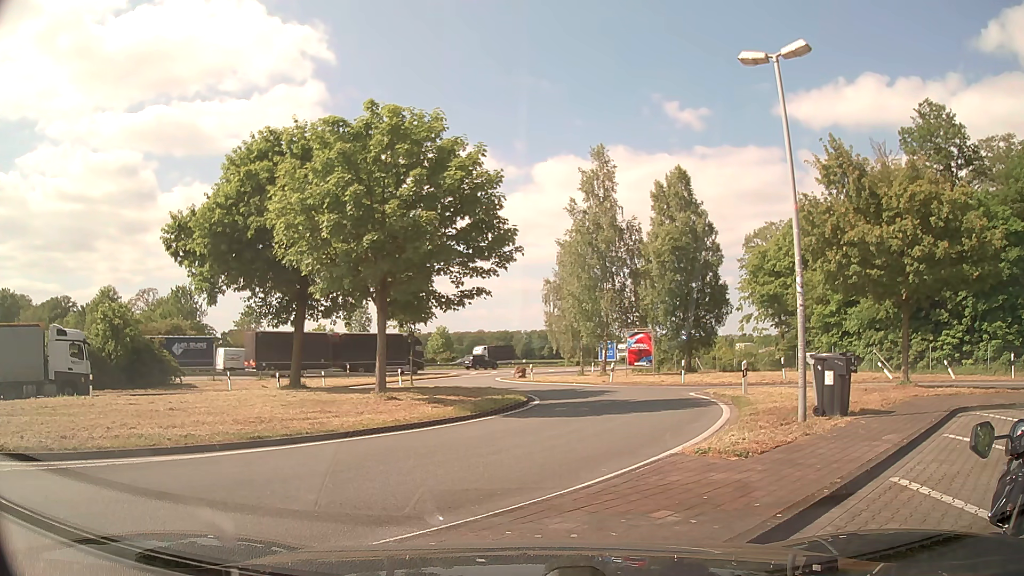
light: Day
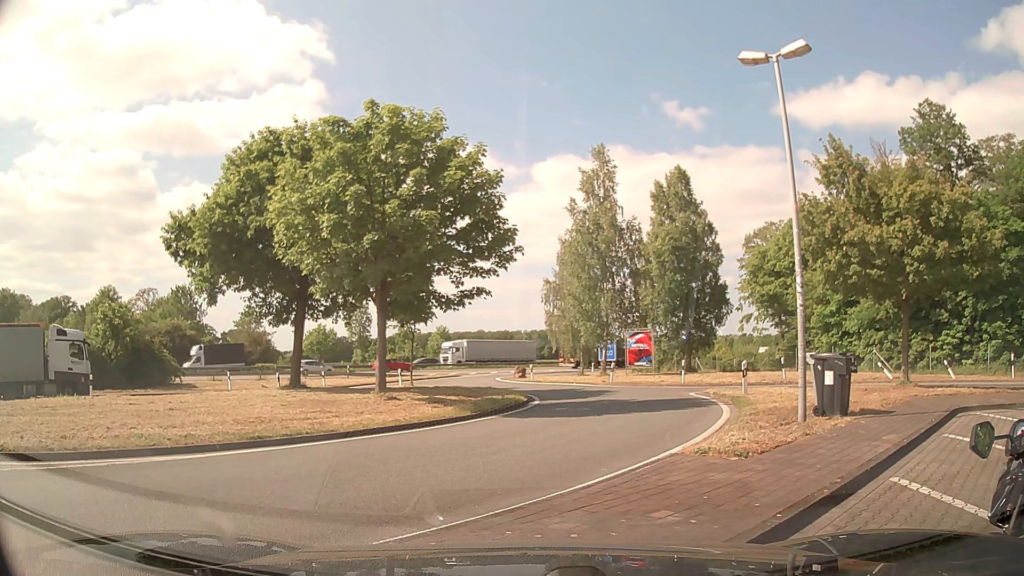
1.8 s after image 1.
(0.0, 0.0) m; 0°
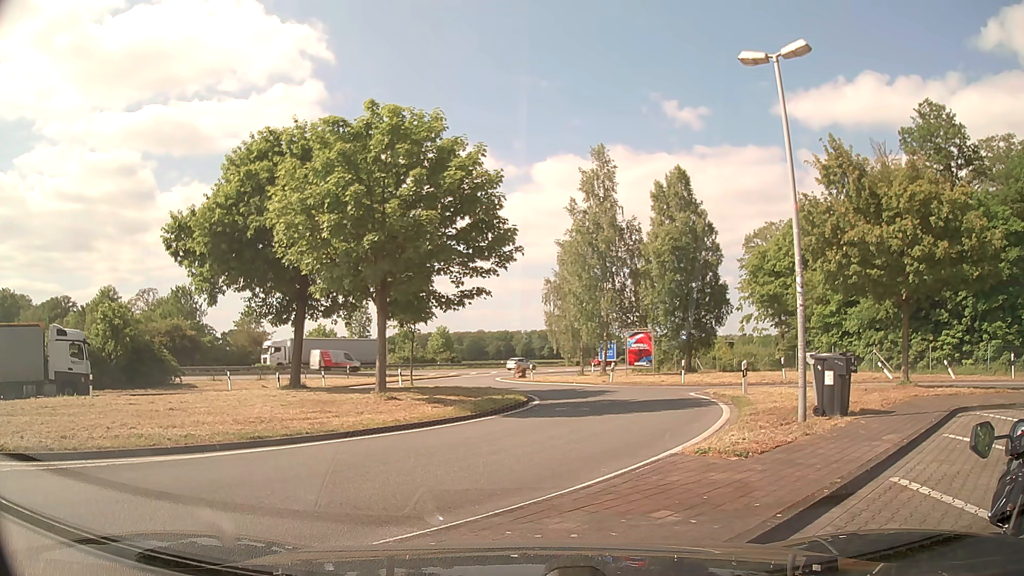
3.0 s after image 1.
(0.0, 0.0) m; 0°
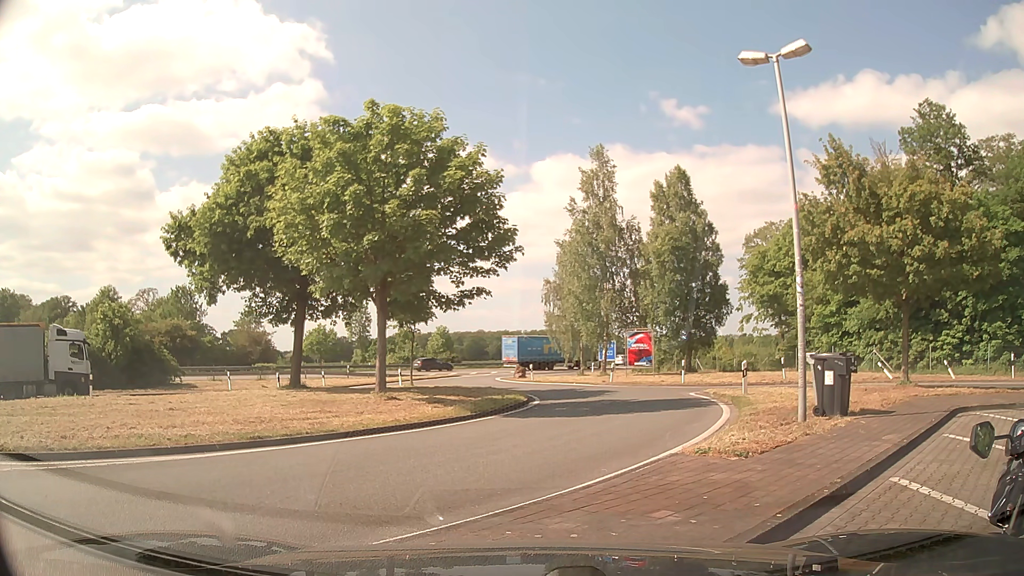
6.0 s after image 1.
(0.0, 0.0) m; 0°
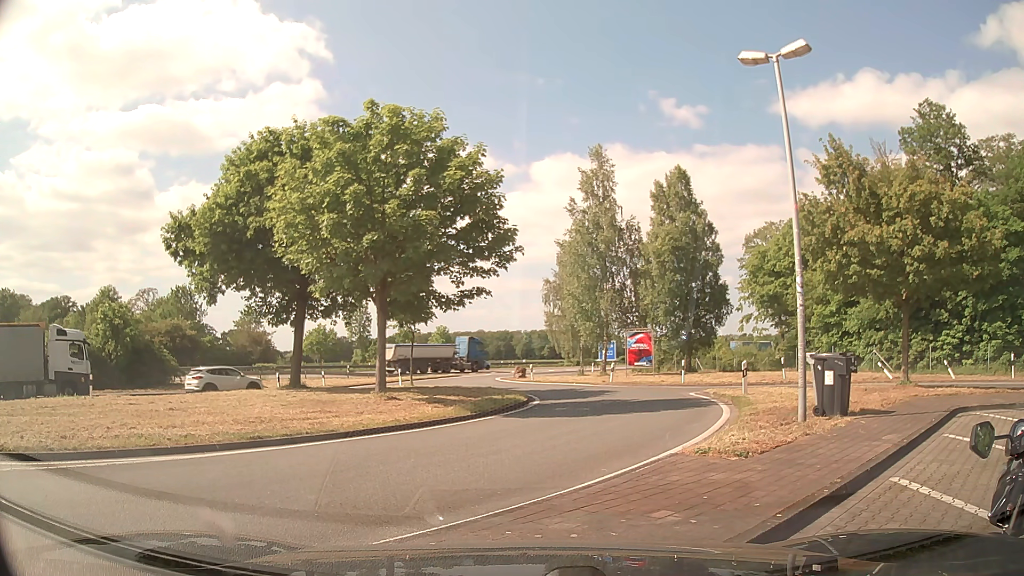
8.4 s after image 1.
(0.0, 0.0) m; 0°
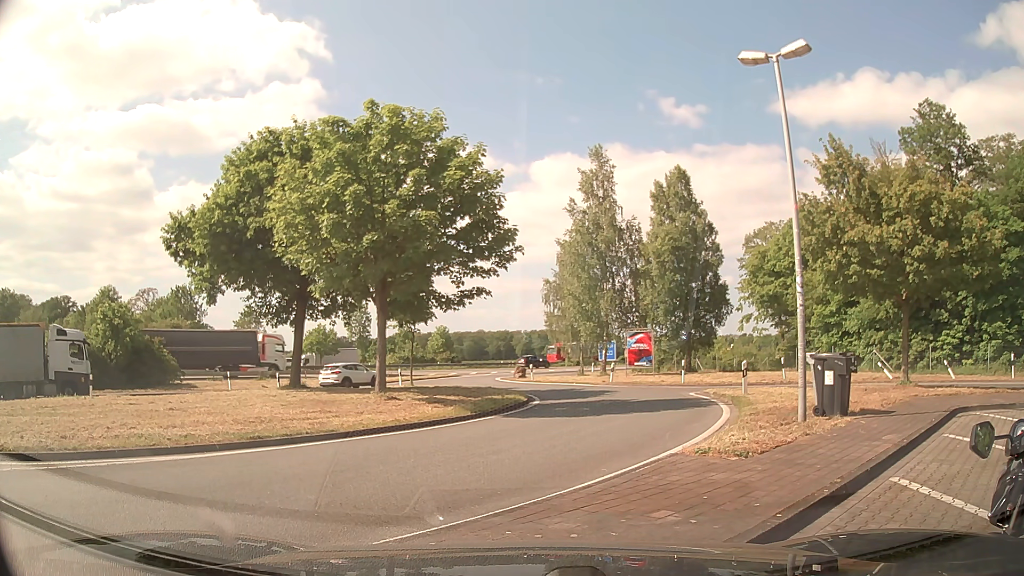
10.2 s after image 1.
(0.0, 0.0) m; 0°
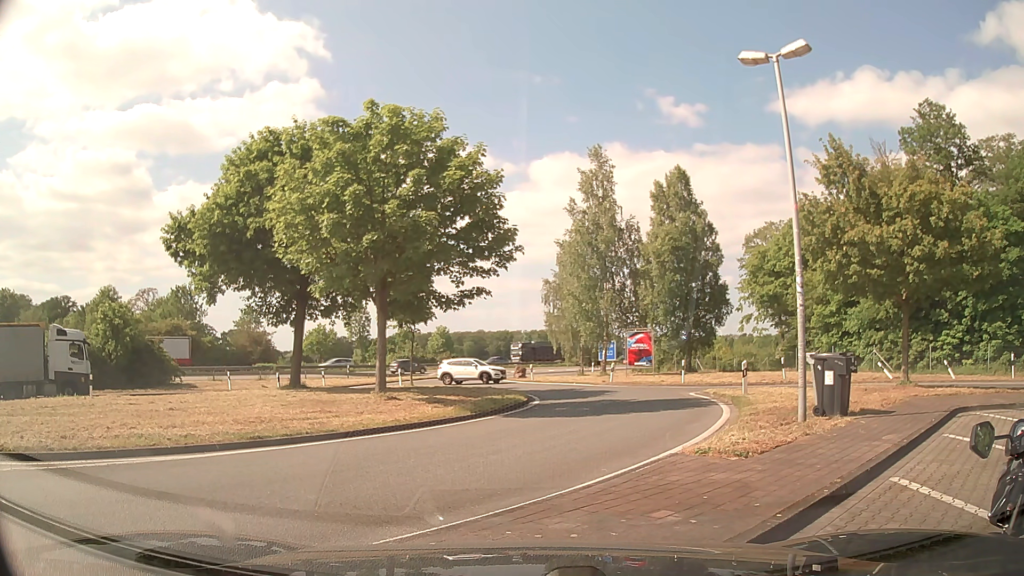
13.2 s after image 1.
(0.0, 0.0) m; 0°
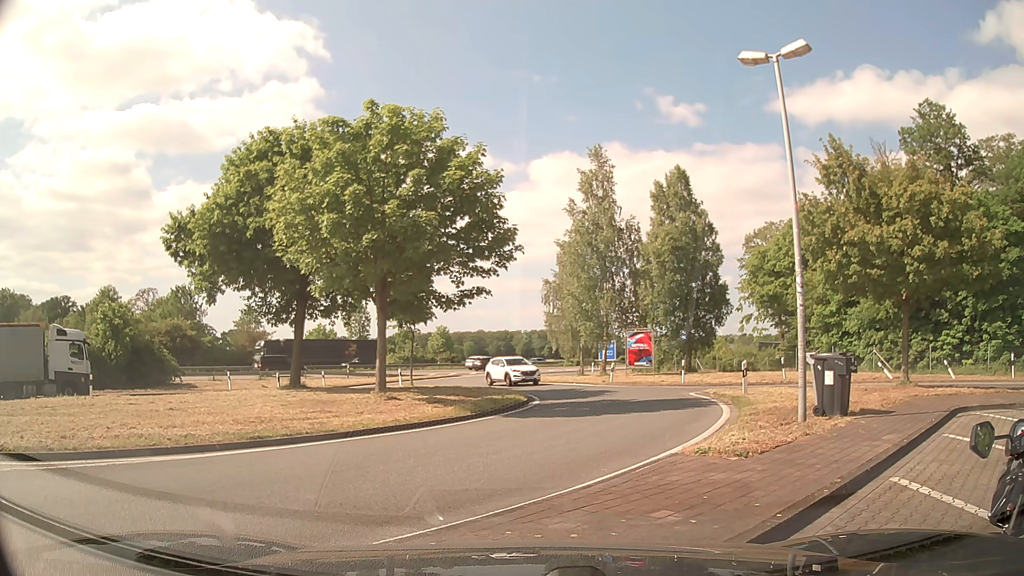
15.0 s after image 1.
(0.0, 0.0) m; 0°
